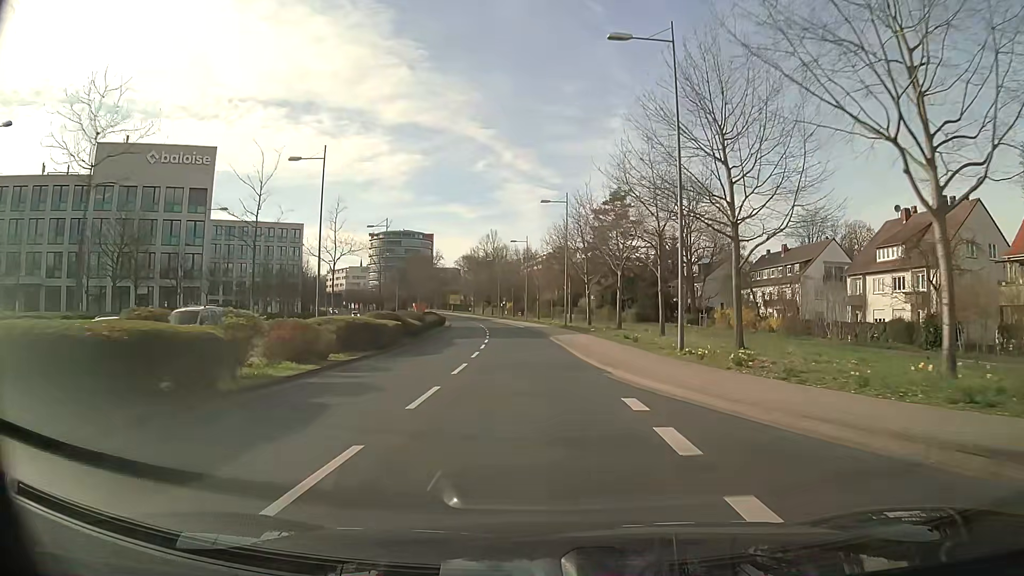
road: tertiary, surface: asphalt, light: Day
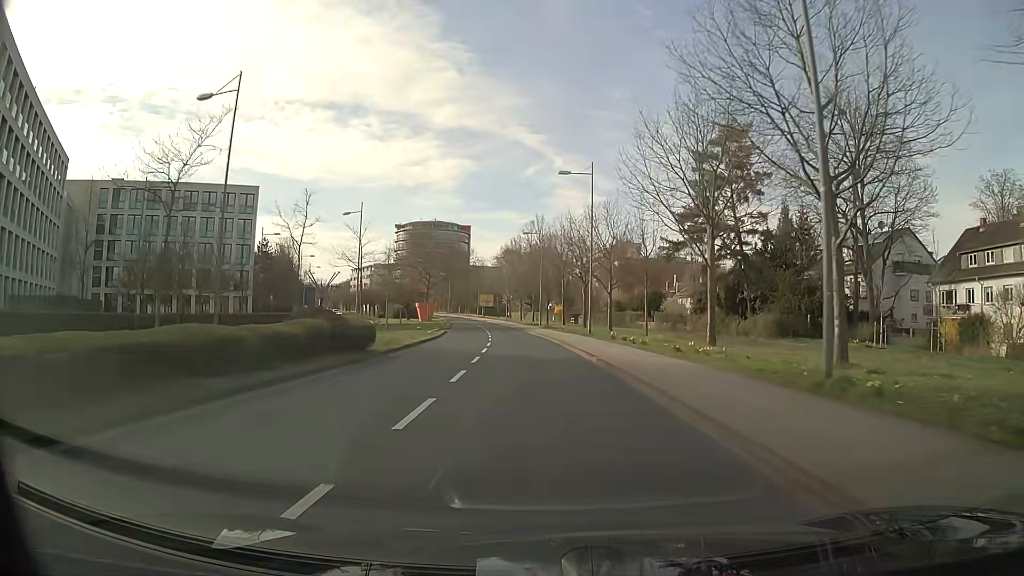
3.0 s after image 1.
(-1.7, +43.9) m; -5°
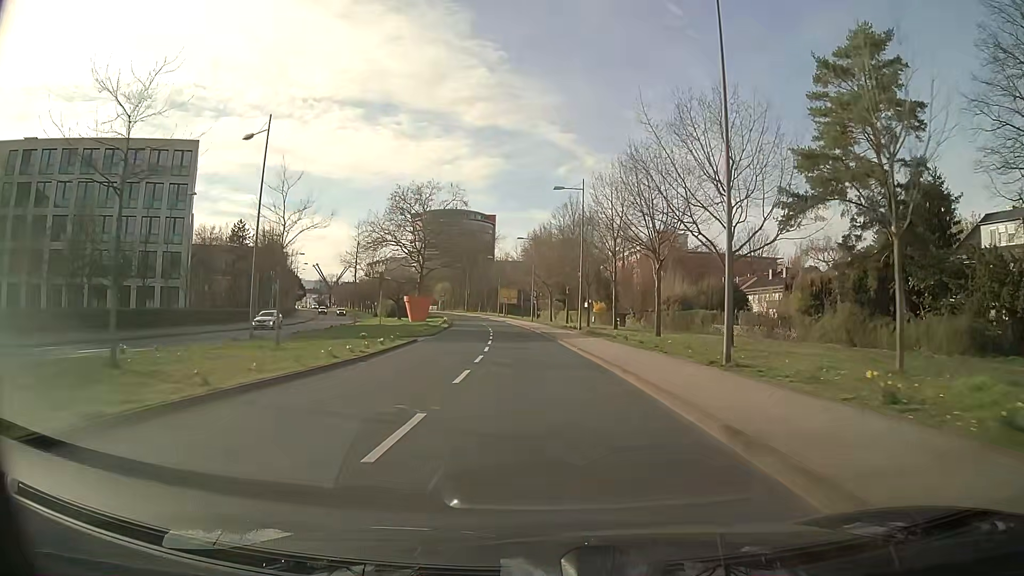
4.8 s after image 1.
(-0.5, +26.1) m; -2°
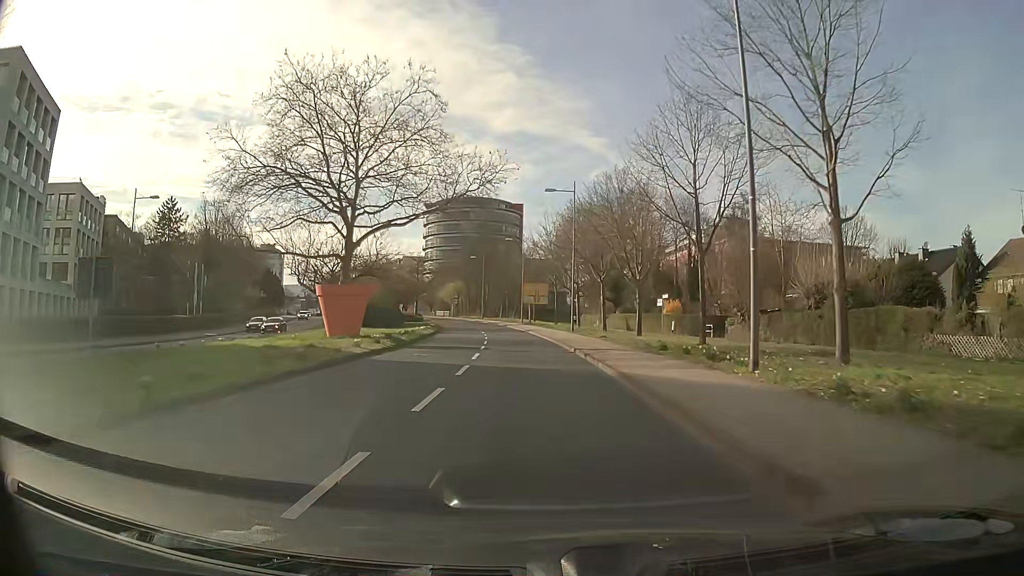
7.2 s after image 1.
(-0.9, +34.3) m; -3°
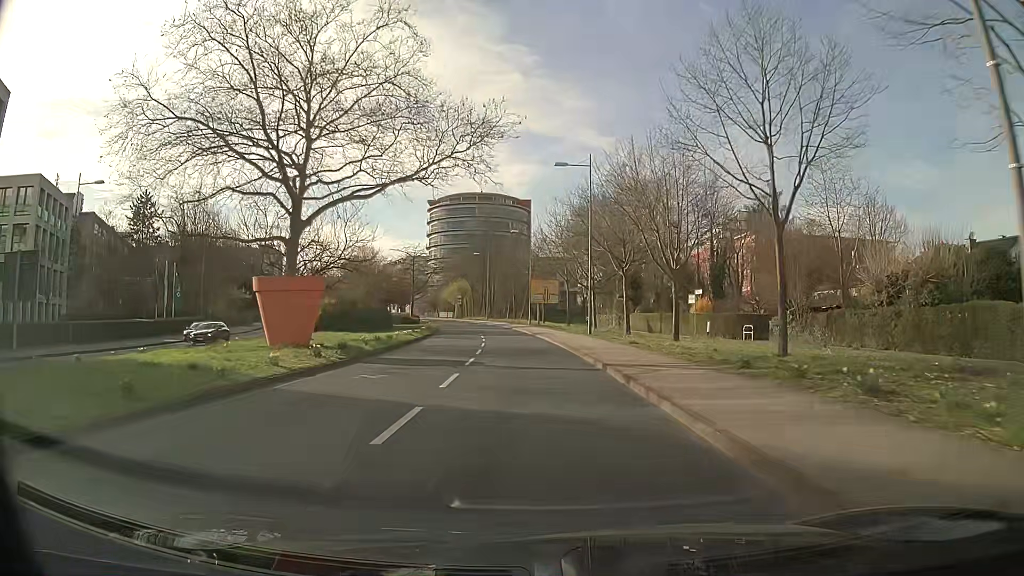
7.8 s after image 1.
(0.0, +8.5) m; -1°
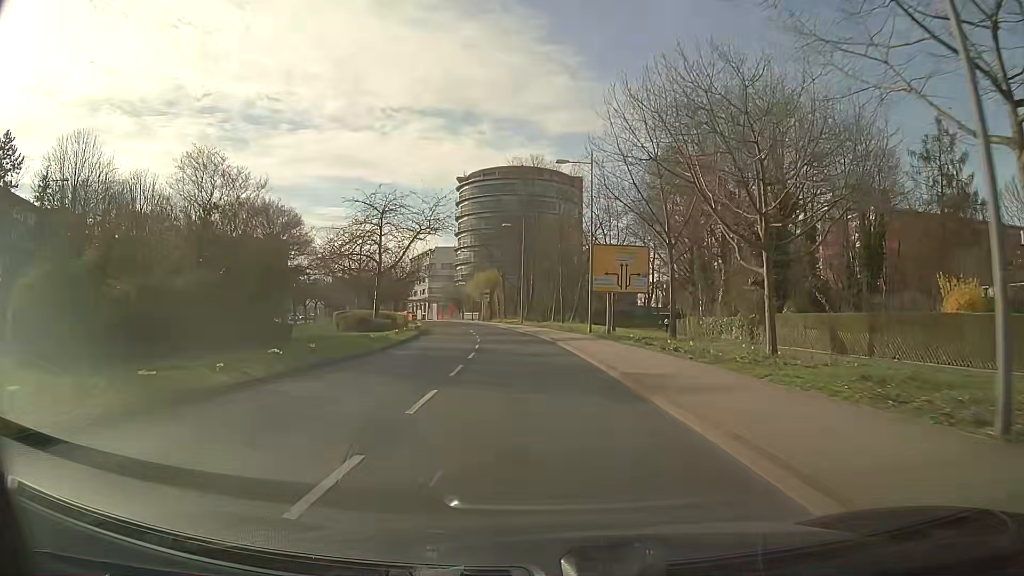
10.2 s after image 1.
(-1.2, +33.8) m; -4°
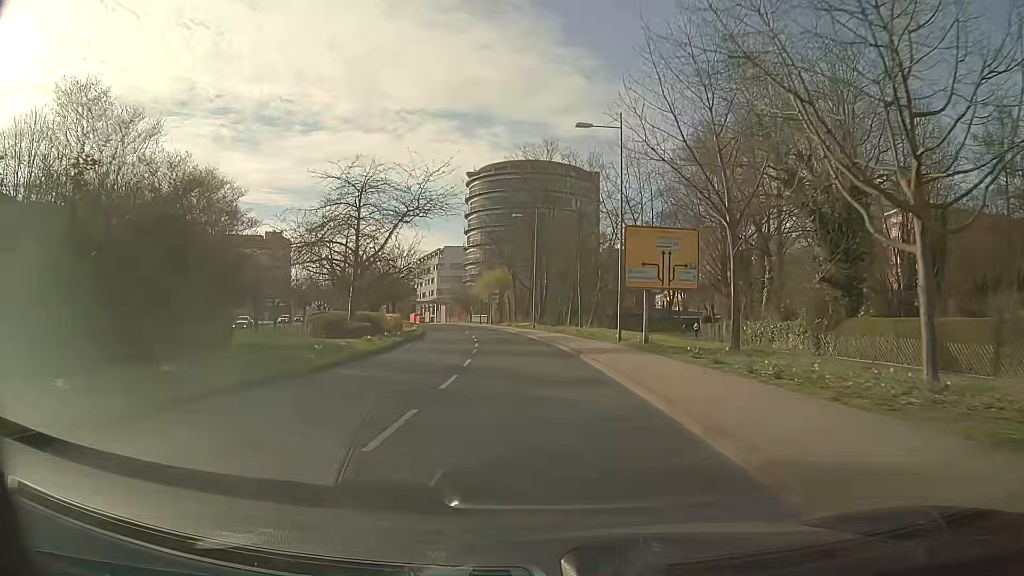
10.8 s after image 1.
(-0.1, +8.4) m; -1°
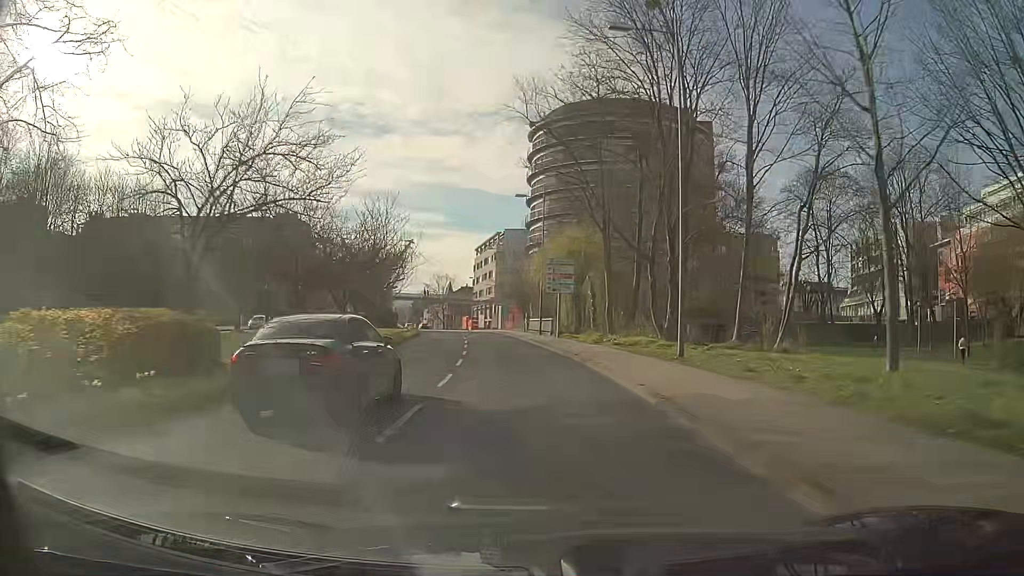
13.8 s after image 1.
(-2.1, +41.4) m; -6°
(0, +10) (-1, +20) (-2, +30) (-3, +40) (-5, +50) (-7, +59) (-9, +69) (-12, +79) (-14, +89) (-17, +98) m
